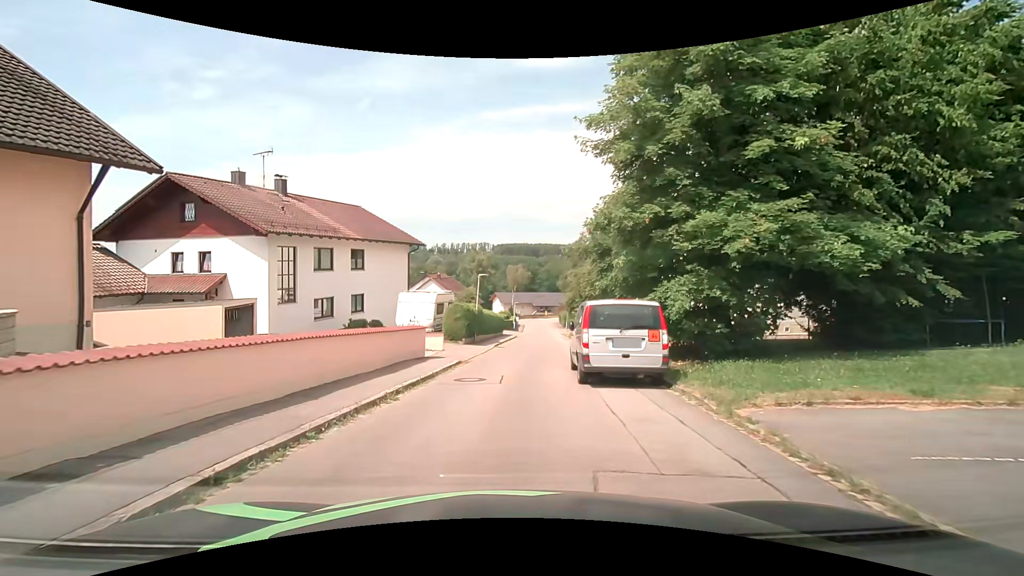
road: residential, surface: asphalt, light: Day
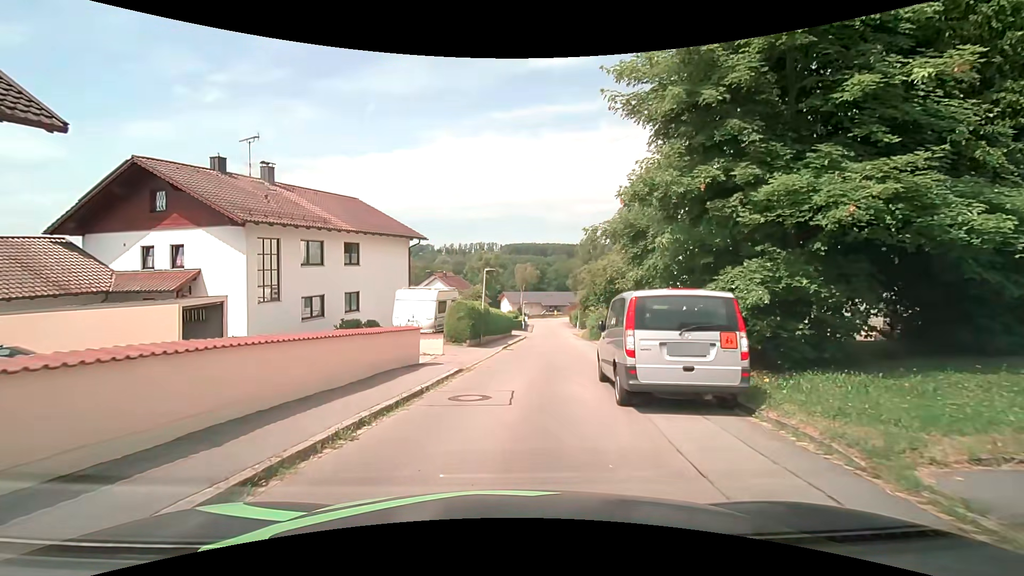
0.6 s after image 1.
(0.0, +3.0) m; -1°
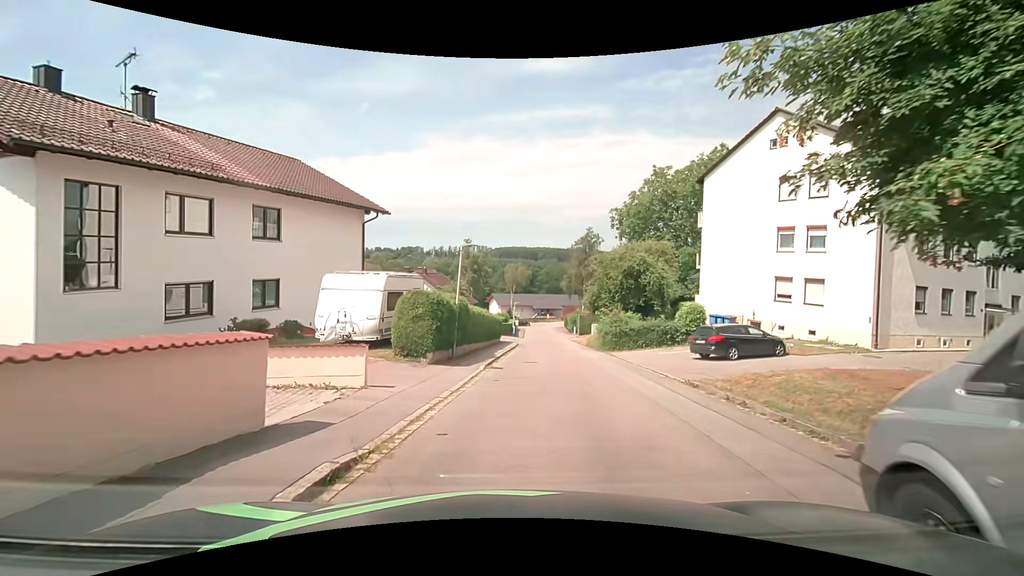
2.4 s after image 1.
(0.0, +9.2) m; 0°
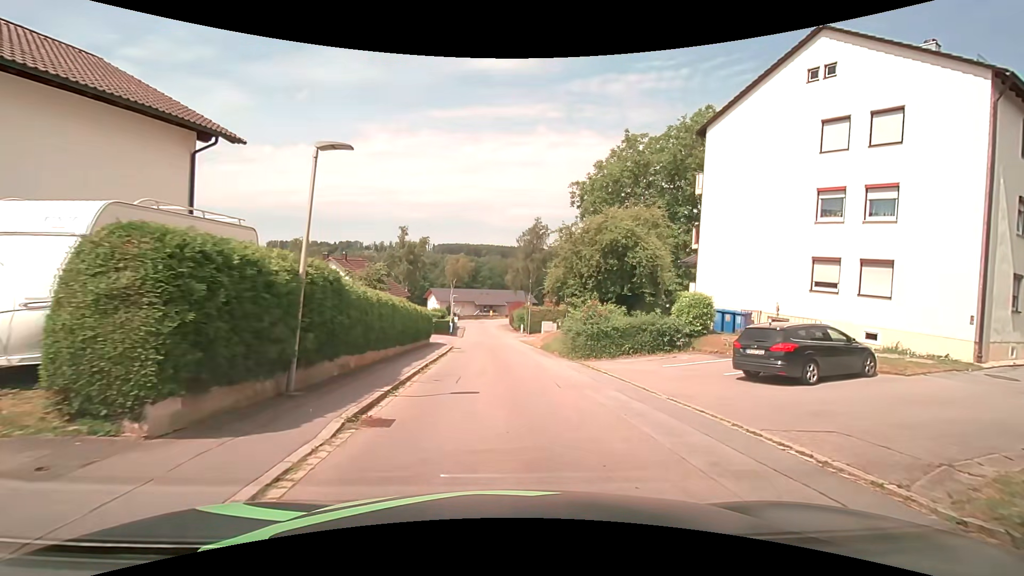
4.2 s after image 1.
(+0.5, +9.5) m; +7°
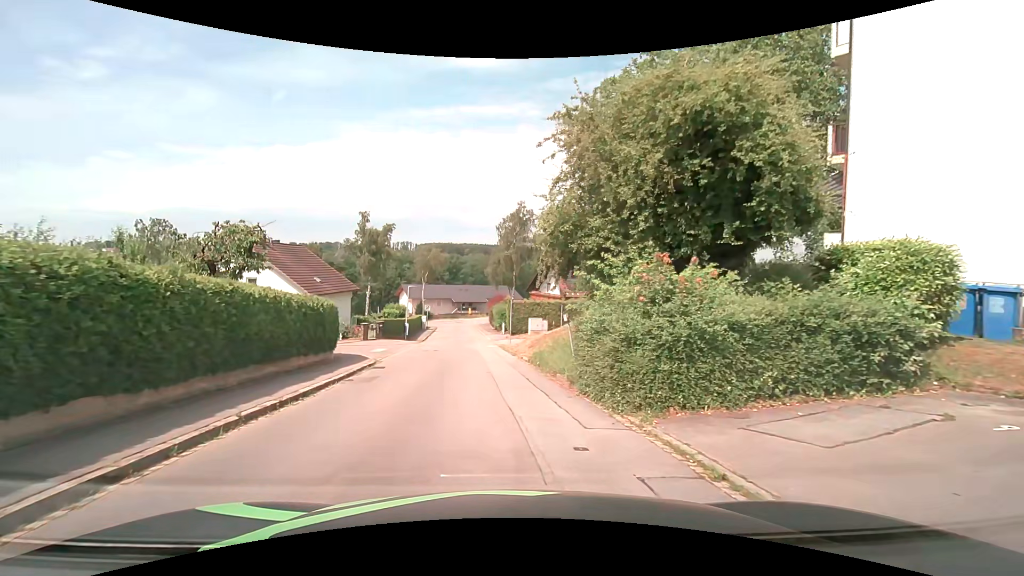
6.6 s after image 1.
(+0.9, +13.1) m; +3°
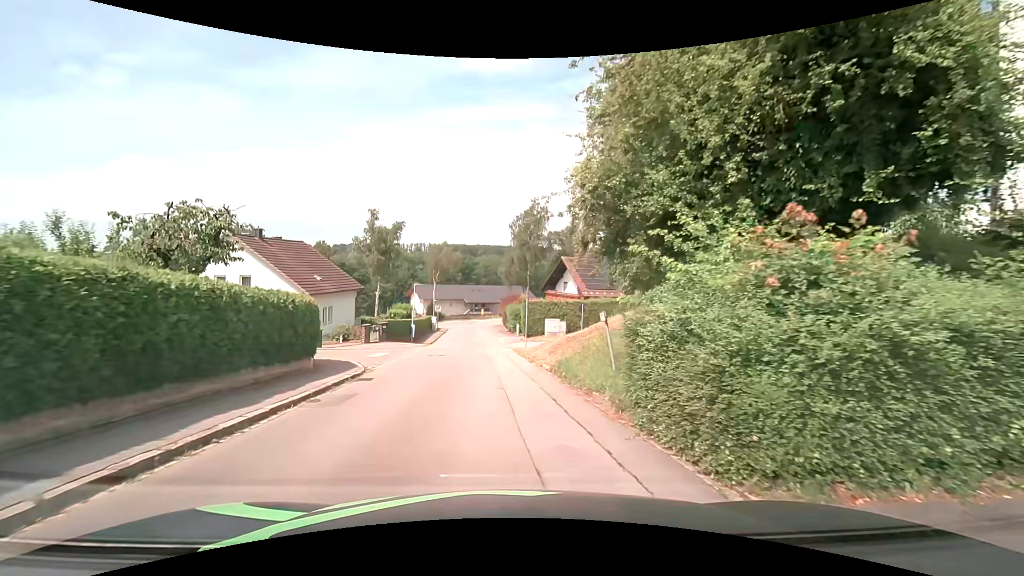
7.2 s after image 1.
(-0.1, +3.3) m; -2°
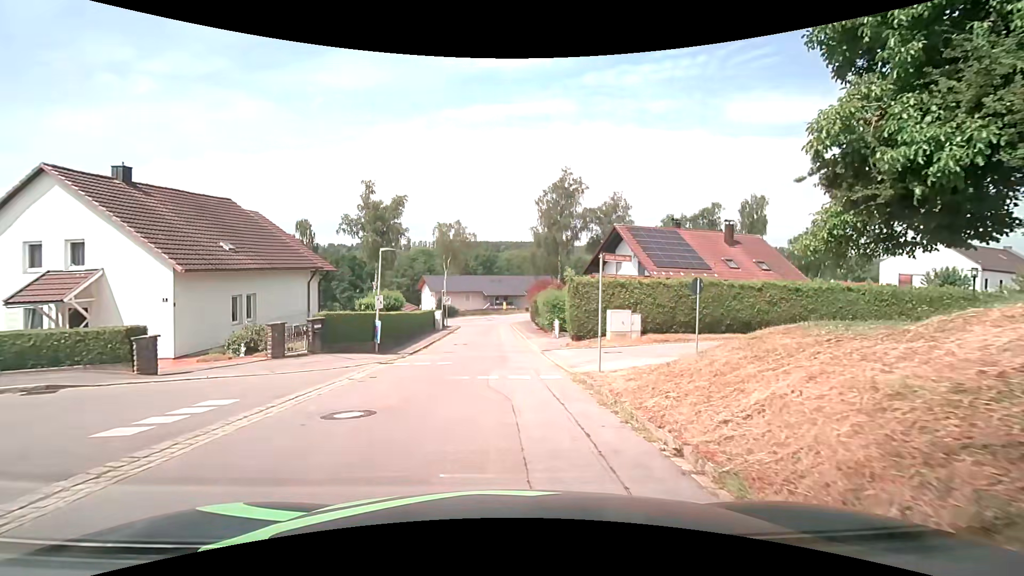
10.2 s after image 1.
(-0.5, +15.8) m; -3°
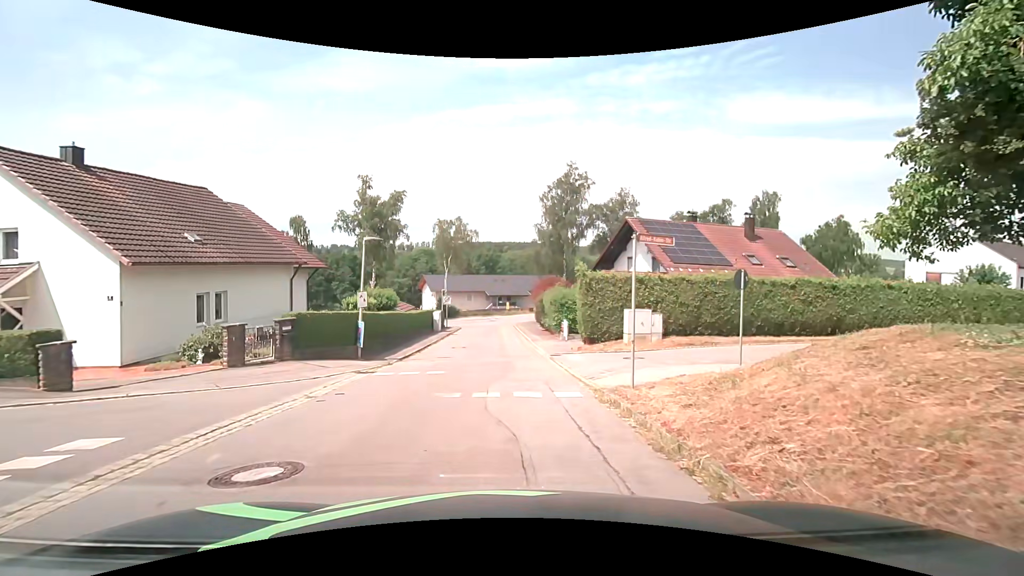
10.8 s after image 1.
(0.0, +2.8) m; -1°
